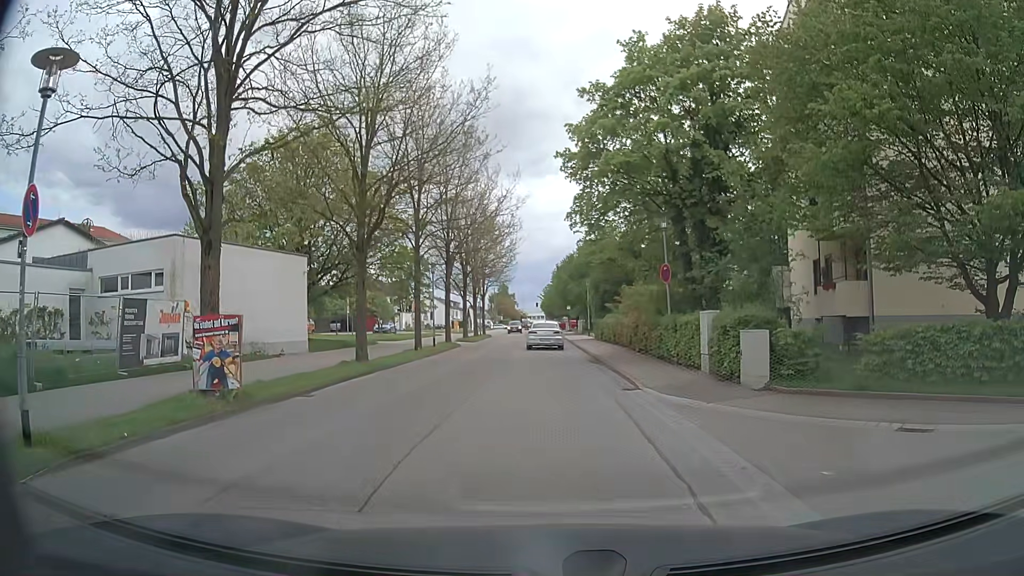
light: Day
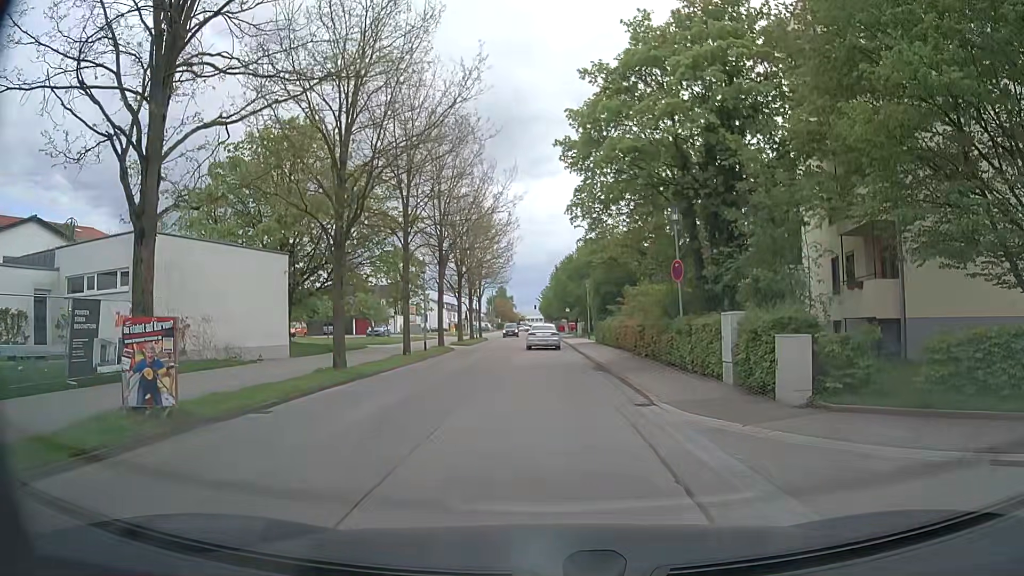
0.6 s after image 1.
(0.0, +2.3) m; +1°
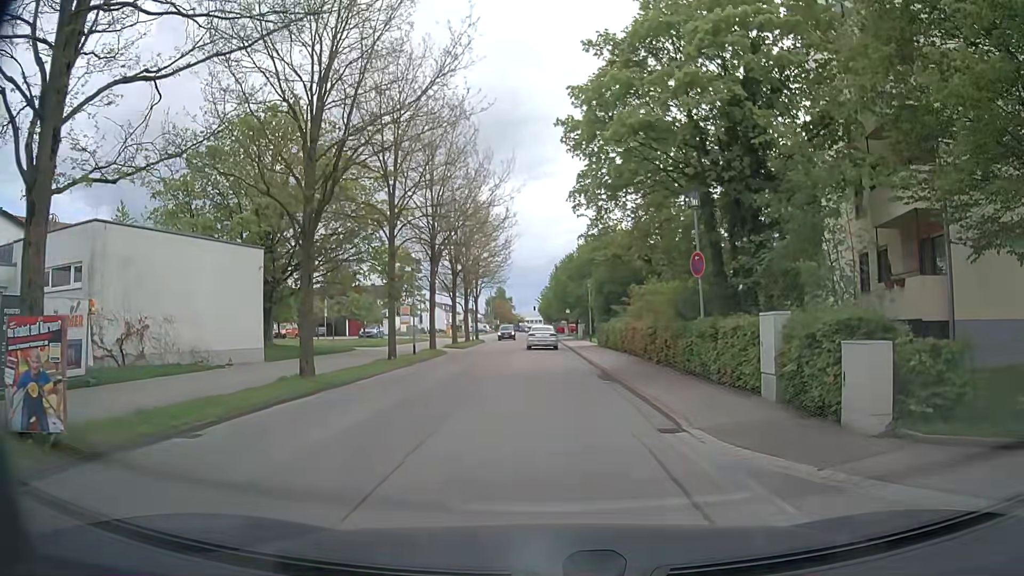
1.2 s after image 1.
(0.0, +2.8) m; -2°
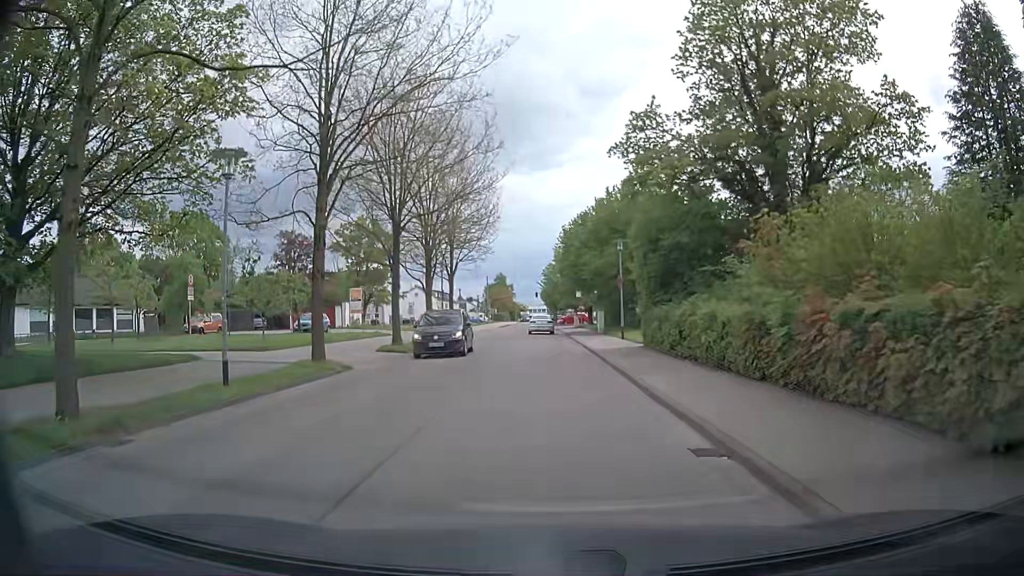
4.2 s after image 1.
(+0.4, +19.5) m; +1°
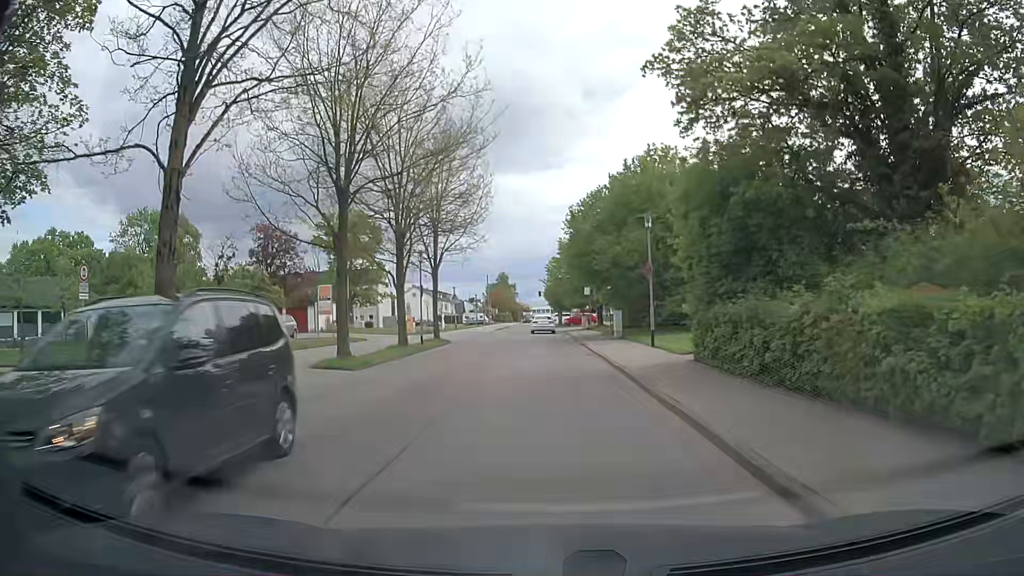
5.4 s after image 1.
(0.0, +7.9) m; +2°
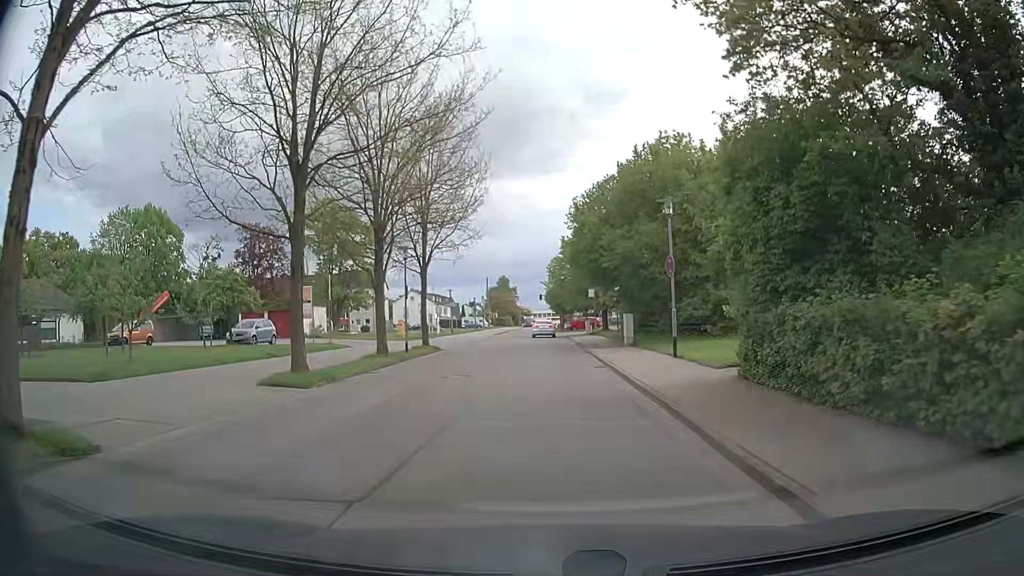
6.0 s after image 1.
(-0.1, +3.9) m; -2°
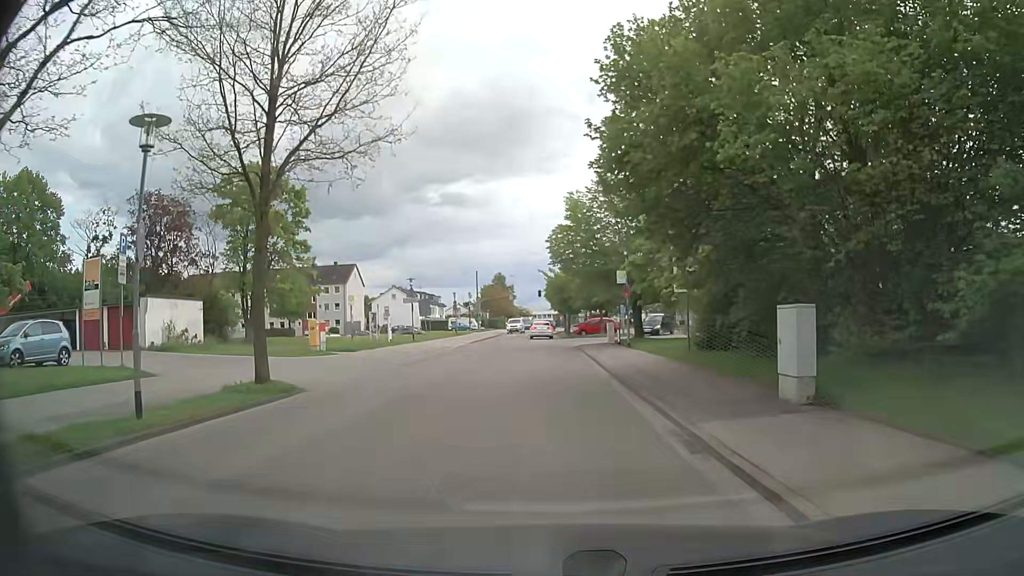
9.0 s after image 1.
(0.0, +20.1) m; 0°
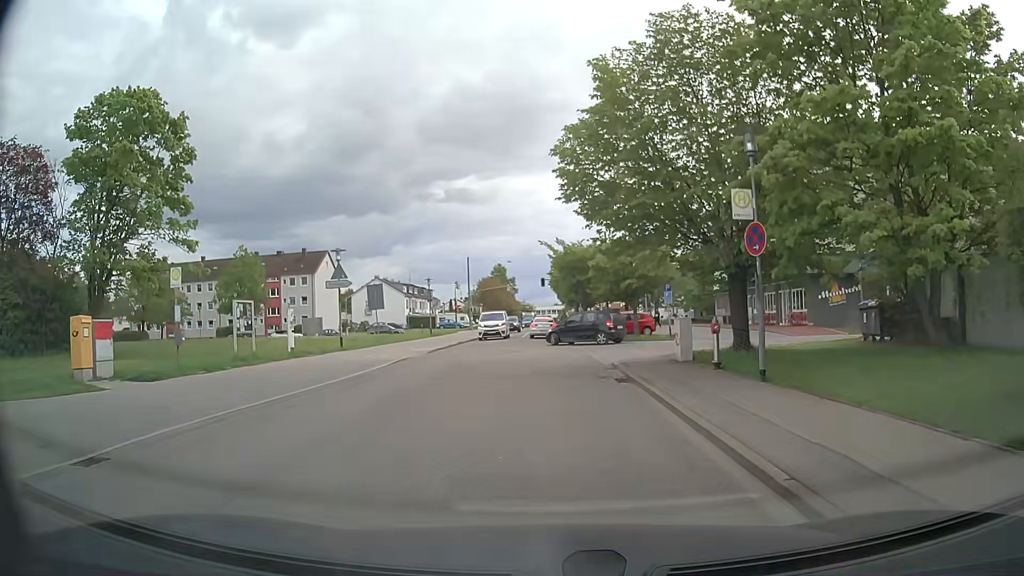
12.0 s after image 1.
(-0.1, +18.2) m; 0°
(0, +10) (0, +20) (0, +30) (0, +40) (0, +50) (-1, +60) (-1, +70) (-3, +80) (-10, +86) (-20, +86) m
